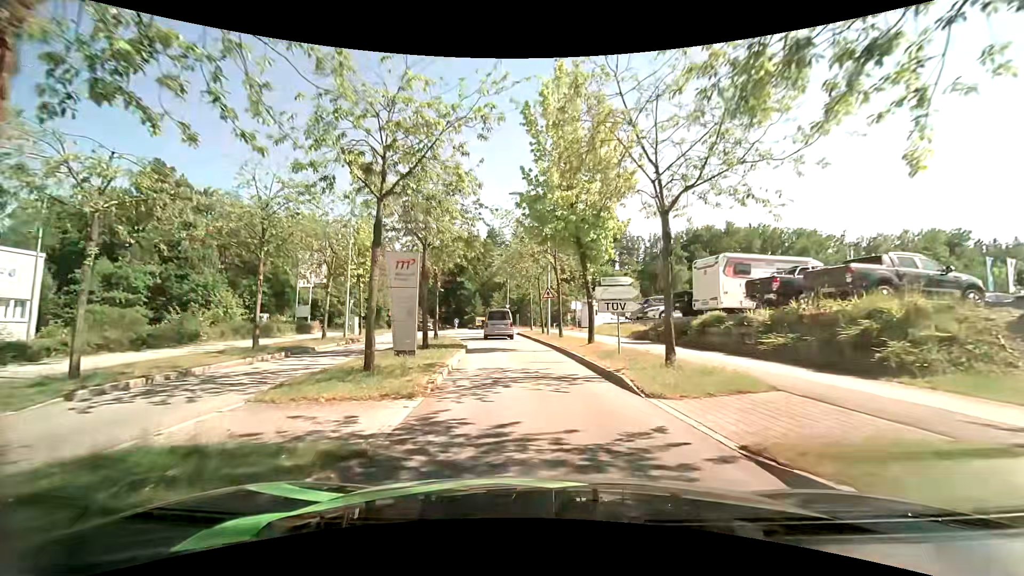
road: residential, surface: asphalt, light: Day
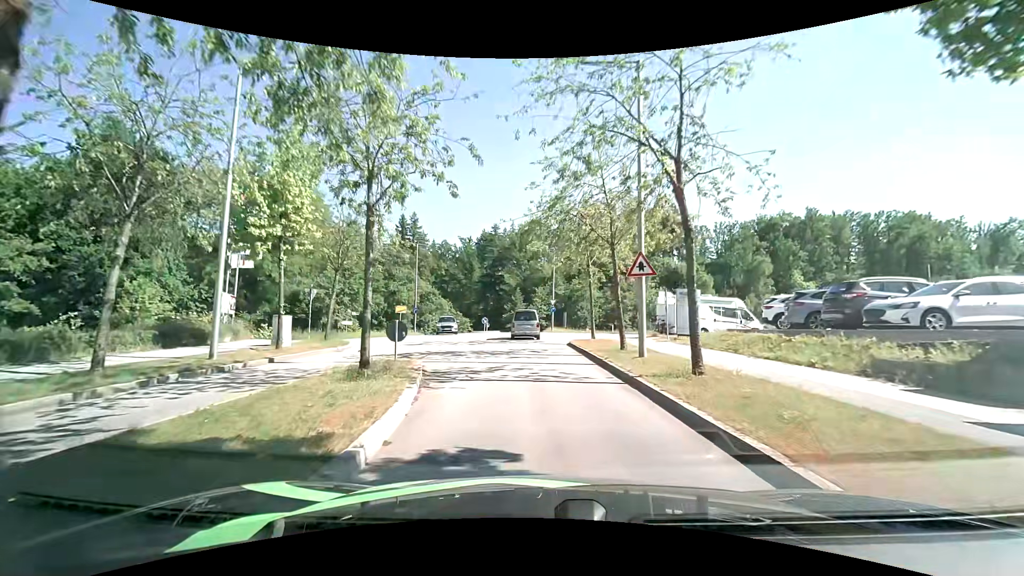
(-0.9, +16.5) m; -6°
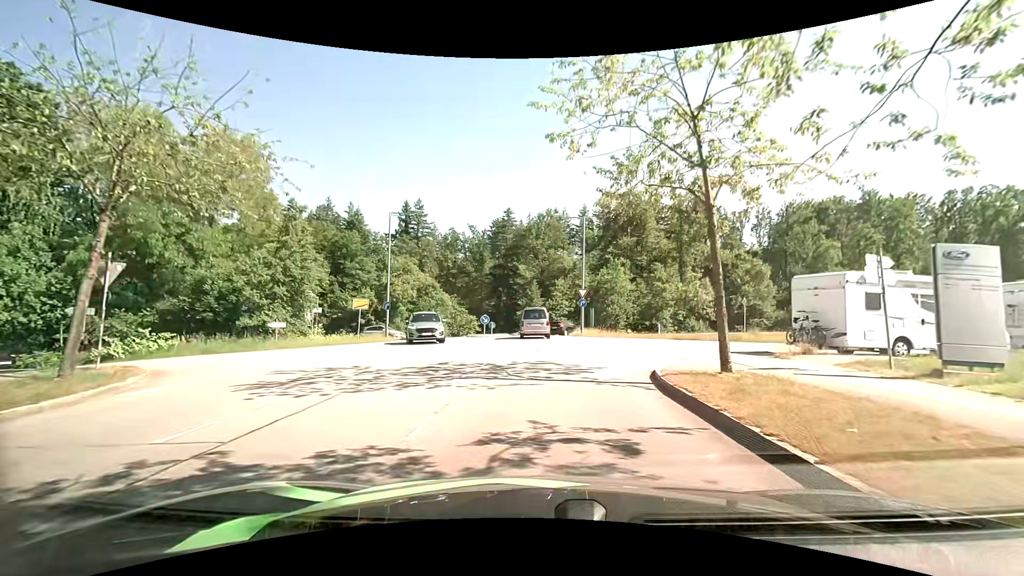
(-0.2, +15.3) m; -2°
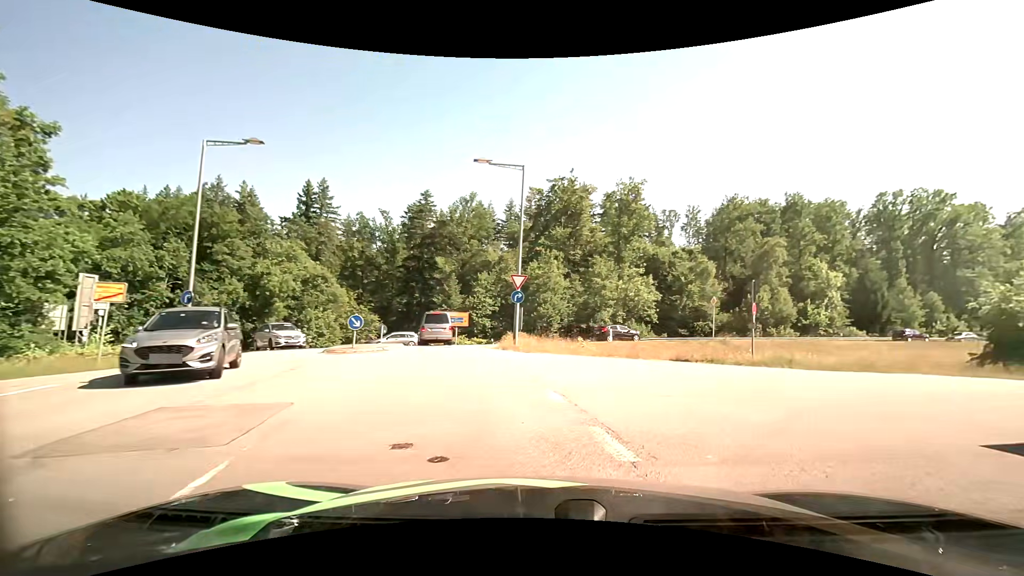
(+0.4, +13.3) m; +11°
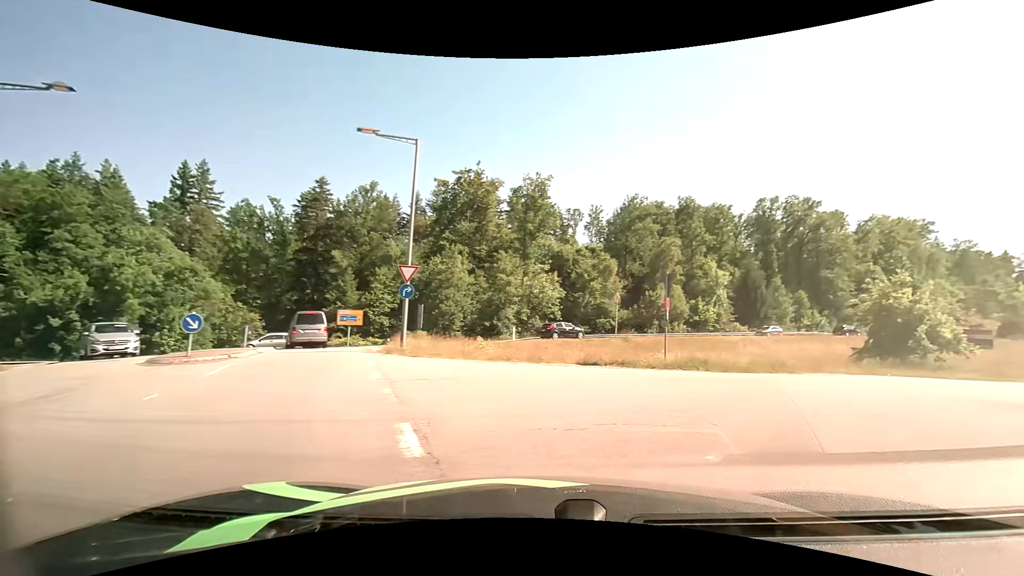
(+0.2, +2.9) m; +9°
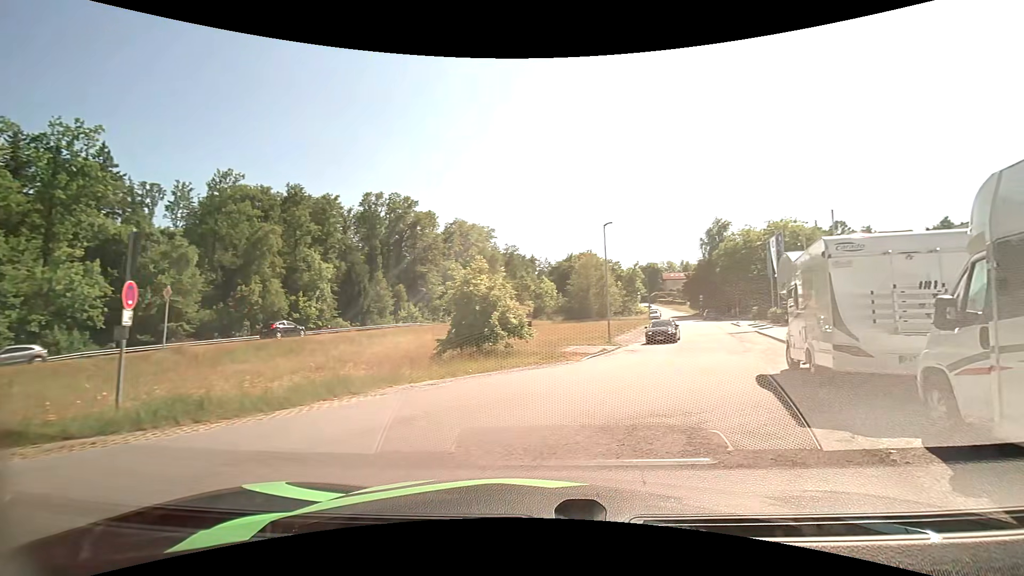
(+2.4, +6.3) m; +43°
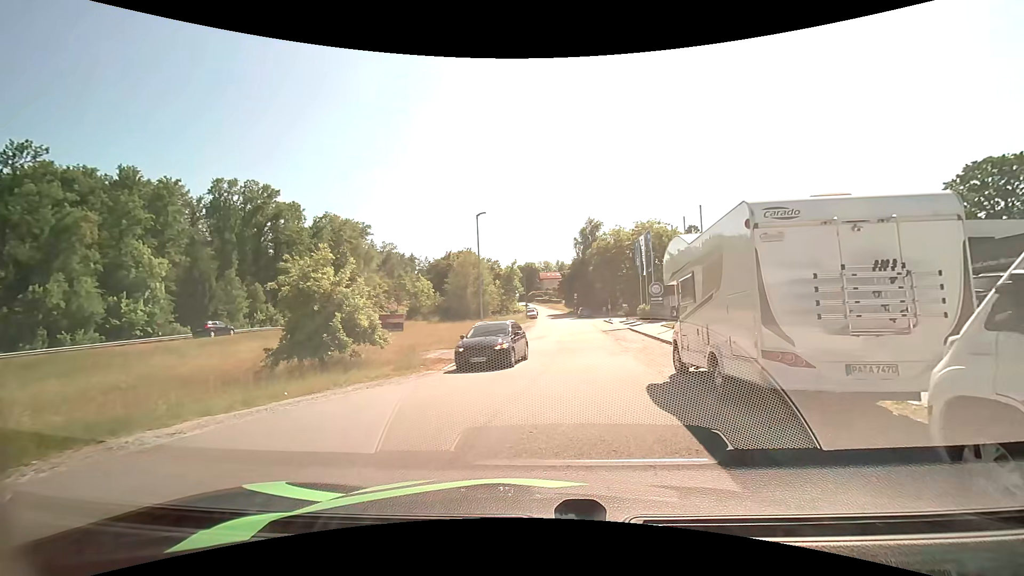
(+0.5, +3.4) m; +12°
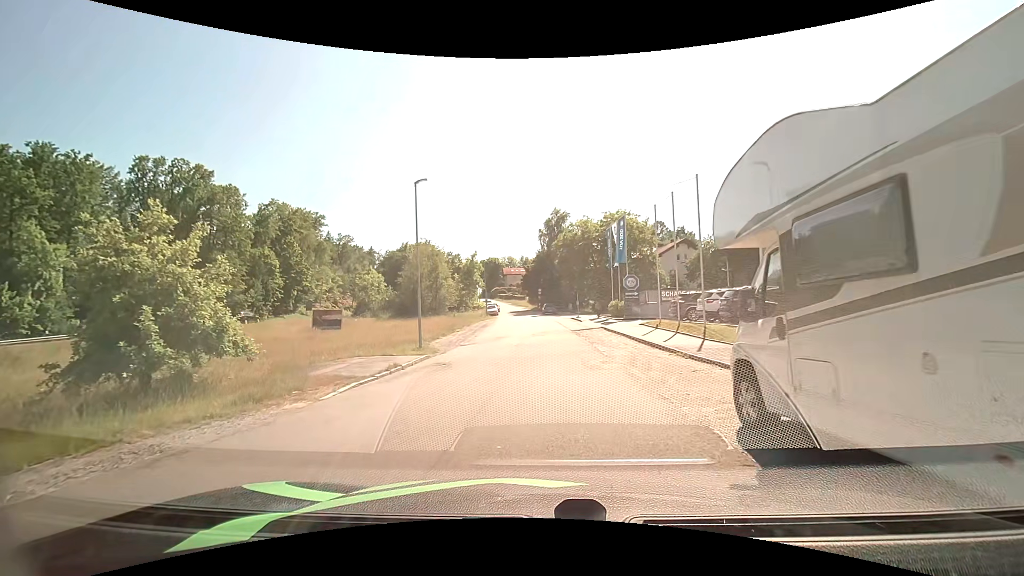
(+0.4, +6.6) m; +5°
